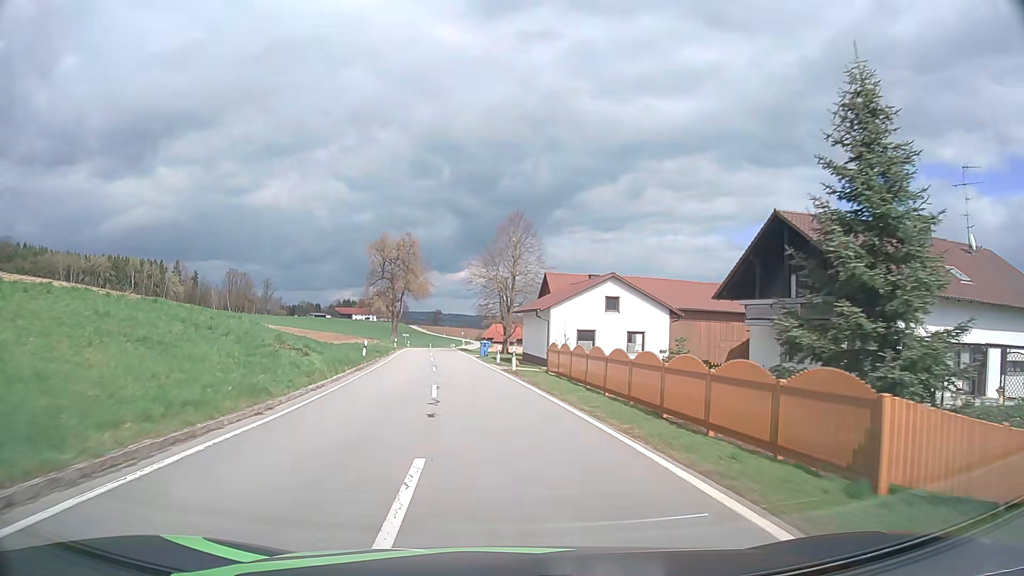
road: tertiary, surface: asphalt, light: Day
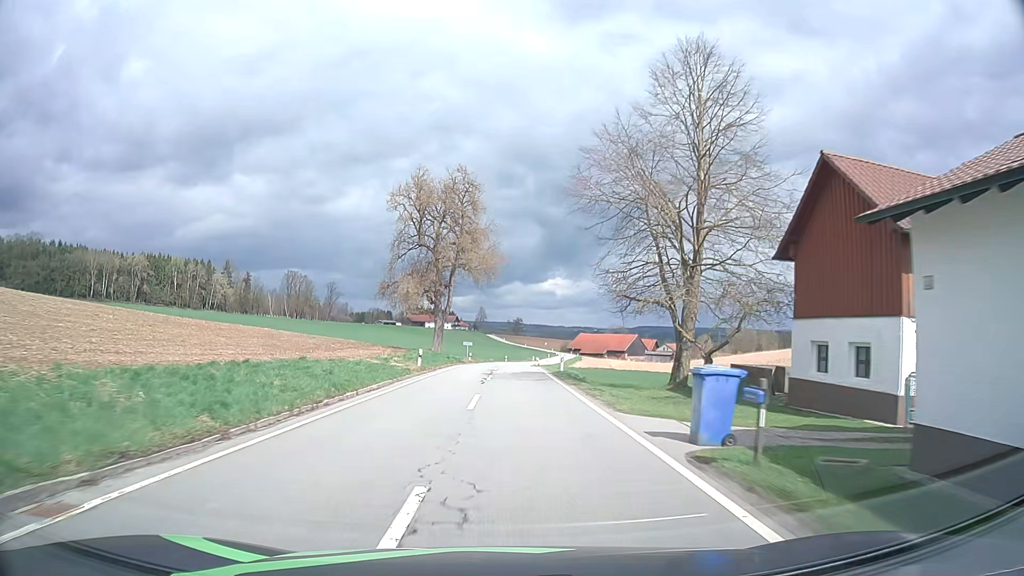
(-3.2, +37.3) m; -7°
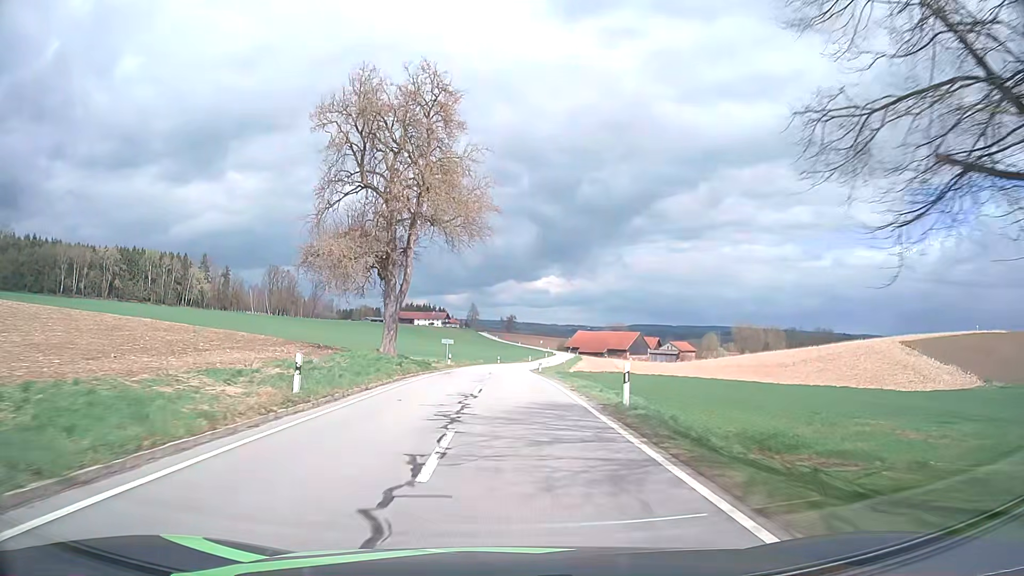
(+0.1, +19.6) m; +1°
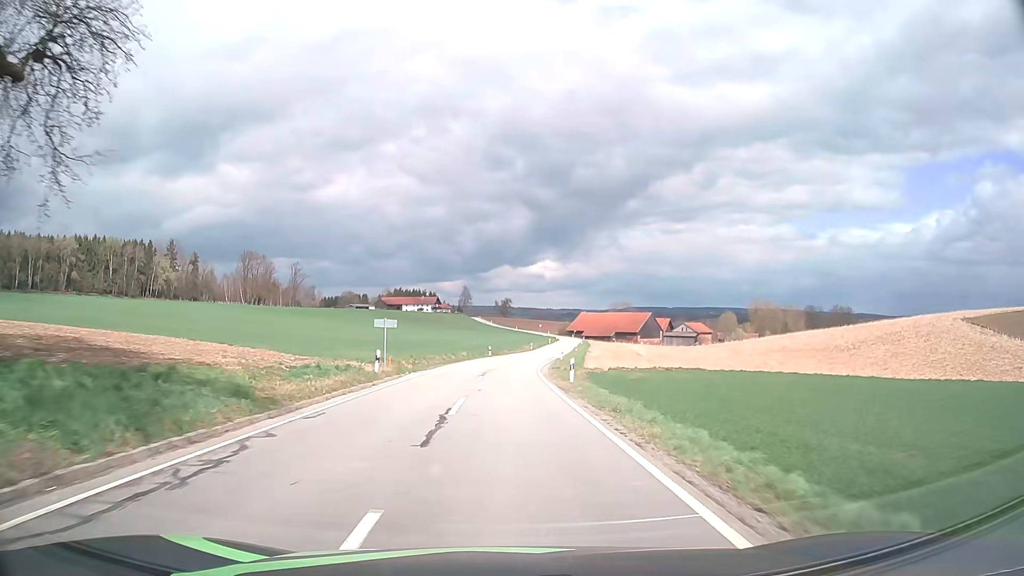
(+0.2, +29.2) m; +1°
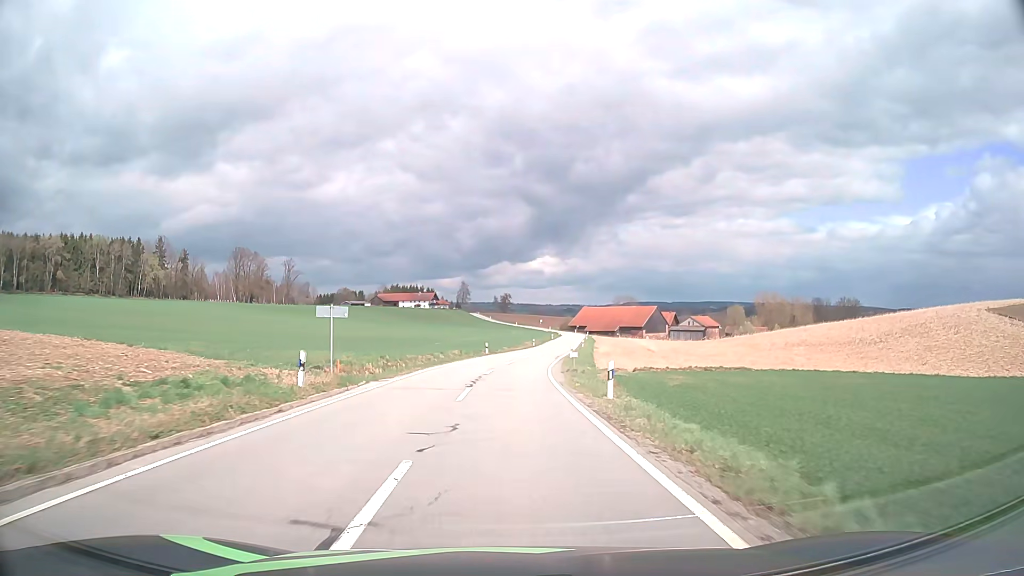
(0.0, +9.7) m; 0°
